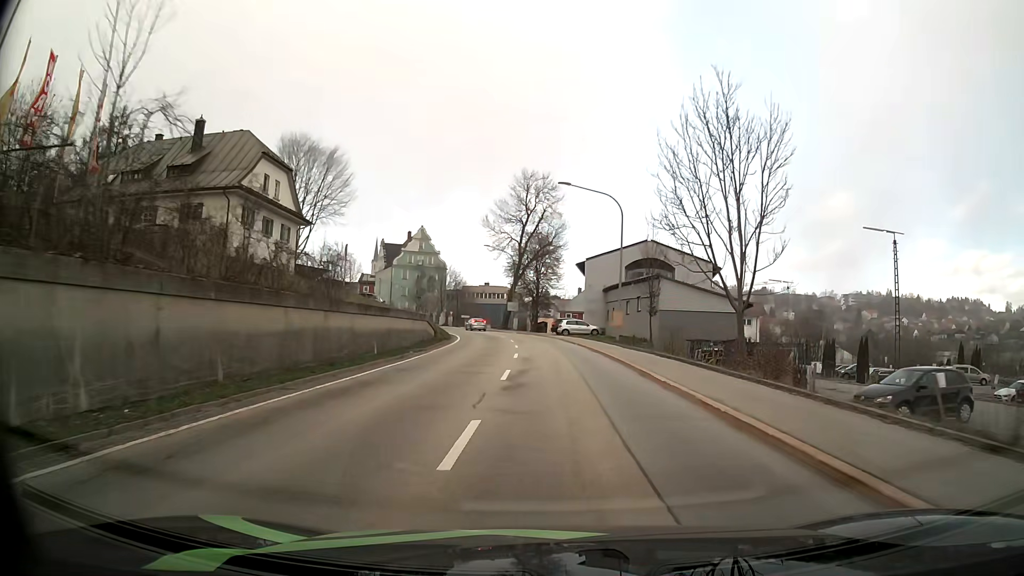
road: secondary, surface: asphalt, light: Day
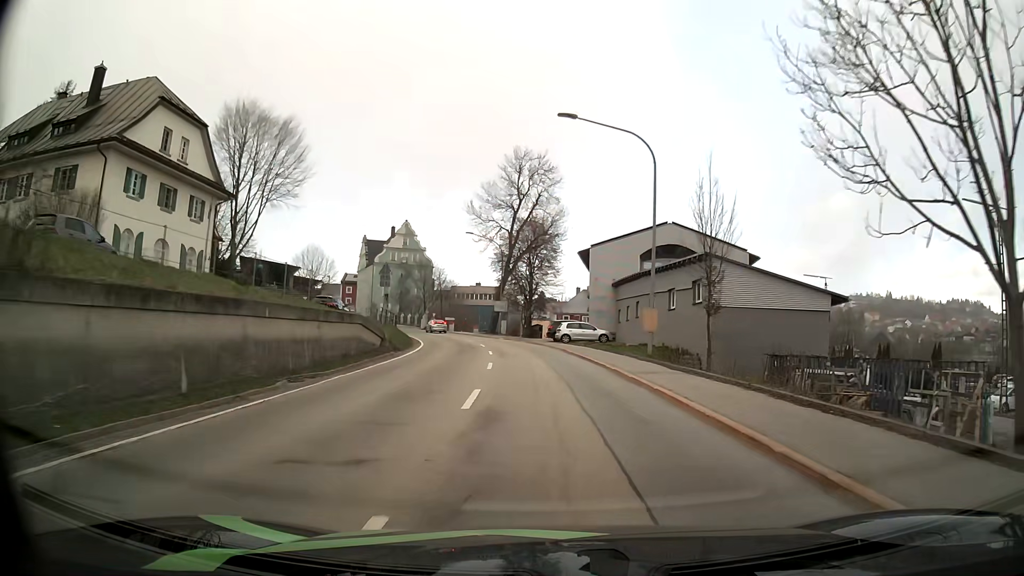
(+0.1, +13.7) m; 0°
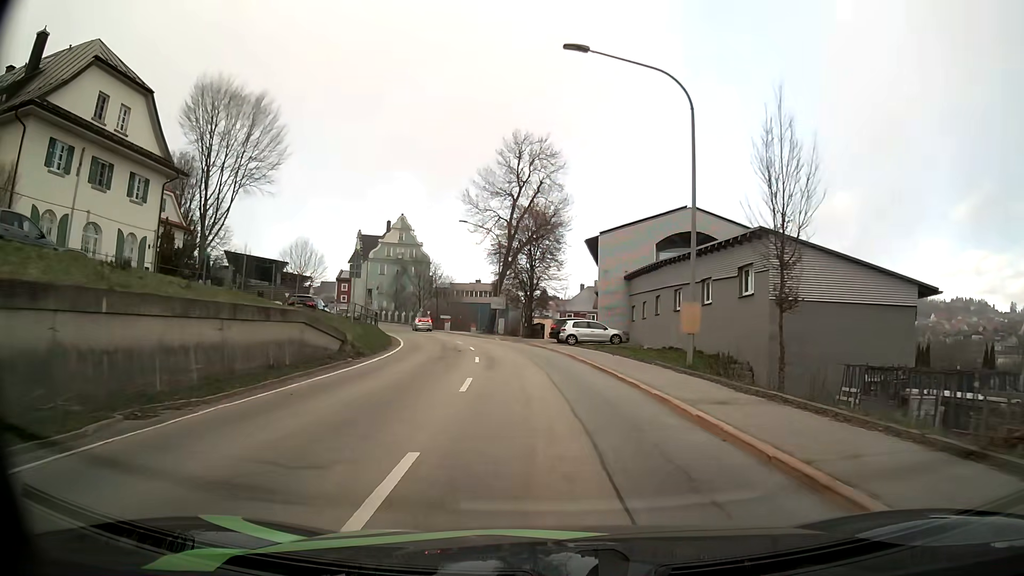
(0.0, +6.7) m; 0°
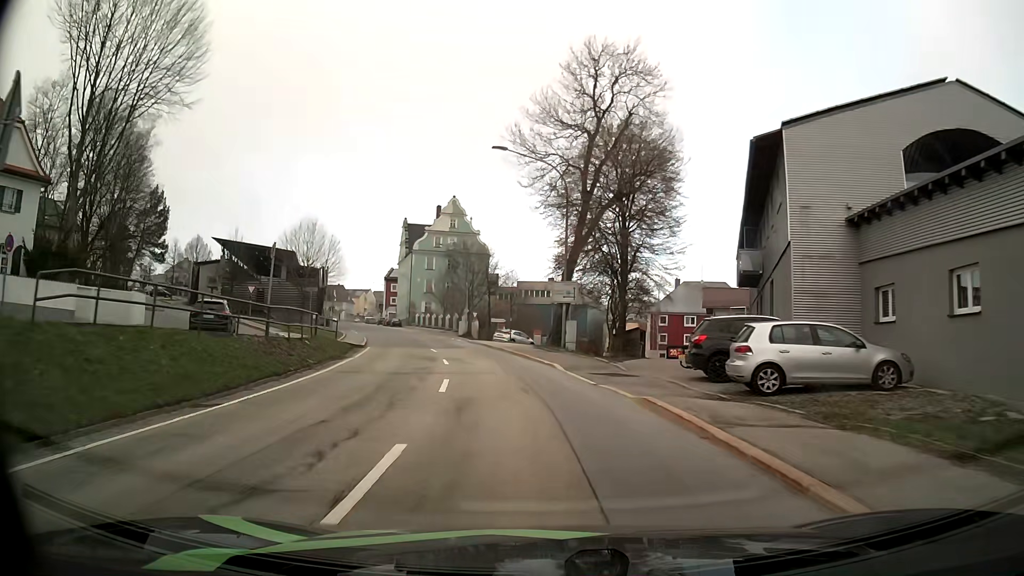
(-1.0, +26.7) m; -6°
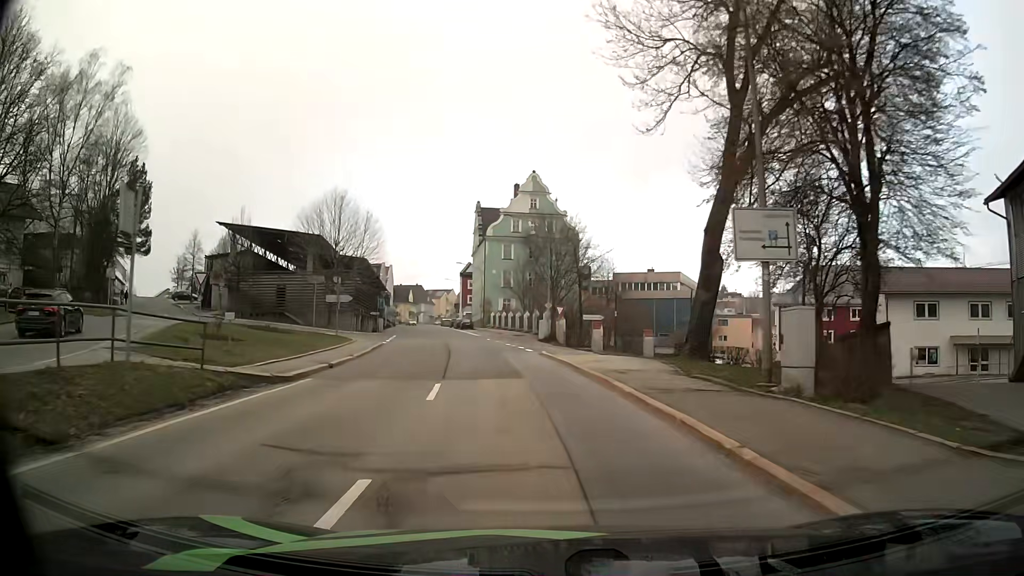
(-1.3, +20.2) m; -8°
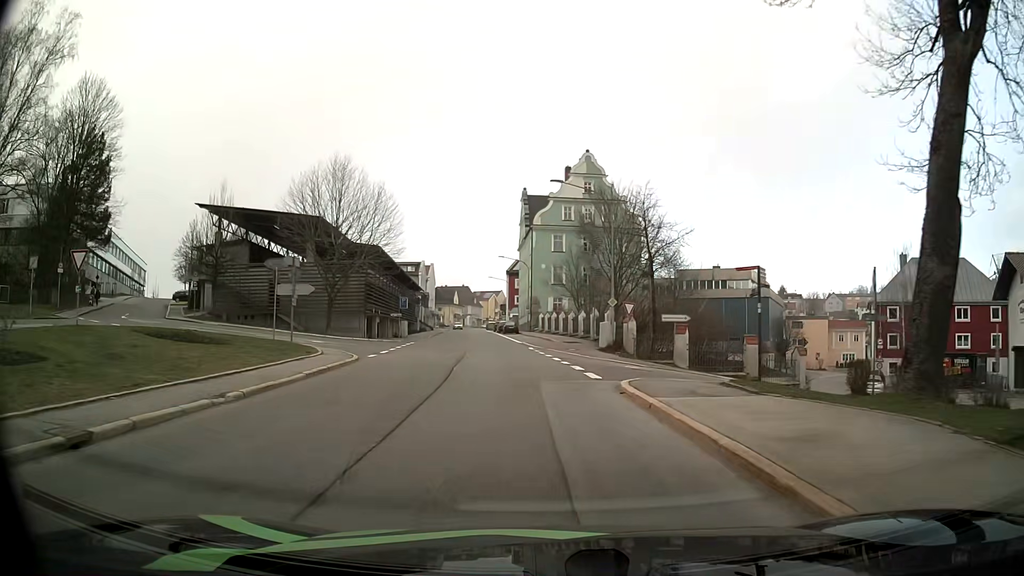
(-0.5, +13.7) m; -4°
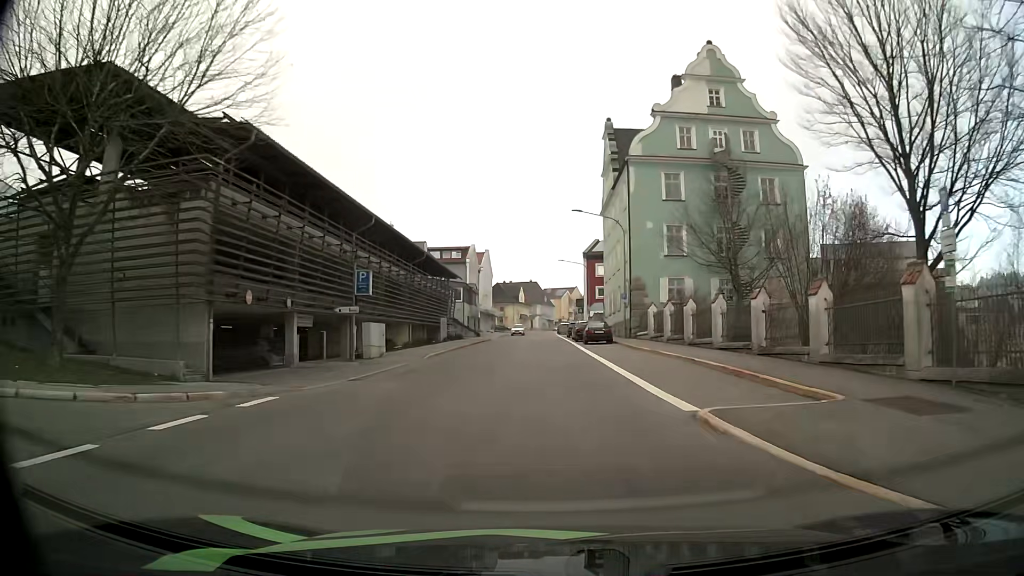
(-2.6, +34.4) m; -7°
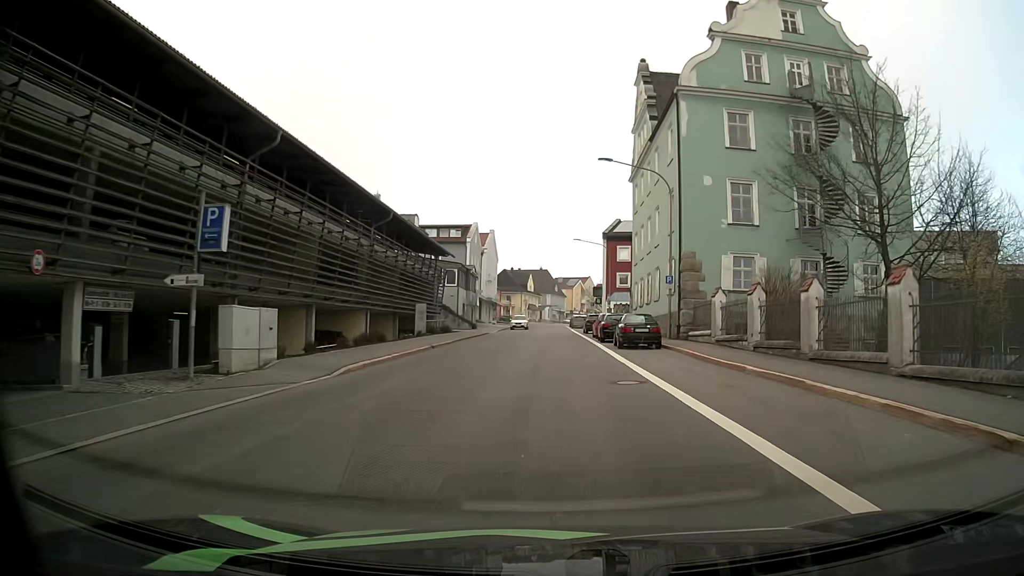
(-0.2, +14.1) m; -1°
(0, +10) (0, +20) (0, +30) (0, +40) (0, +50) (0, +60) (0, +70) (0, +80) (0, +90) (0, +100) m
